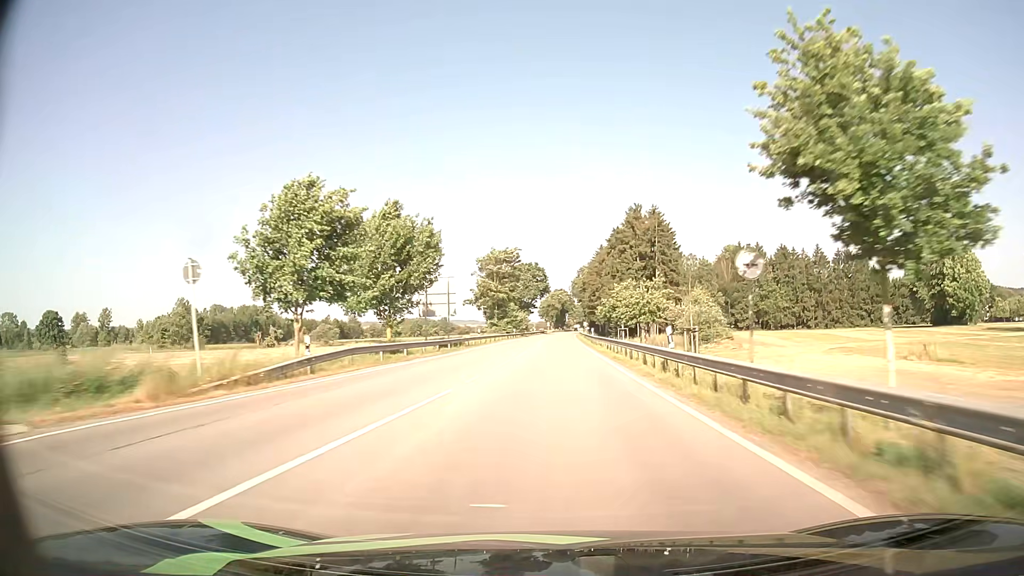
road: primary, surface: asphalt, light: Day
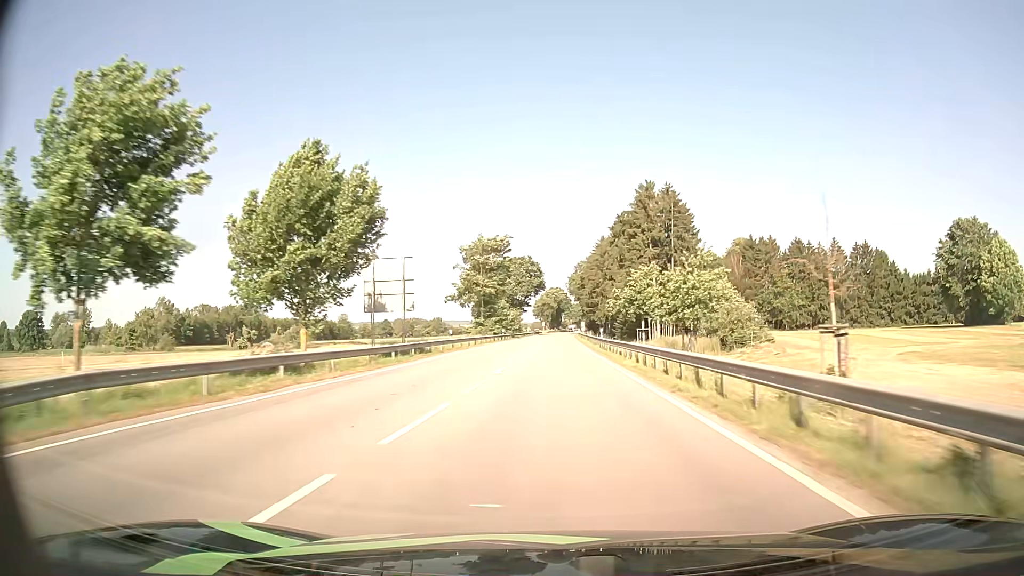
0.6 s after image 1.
(0.0, +14.8) m; 0°
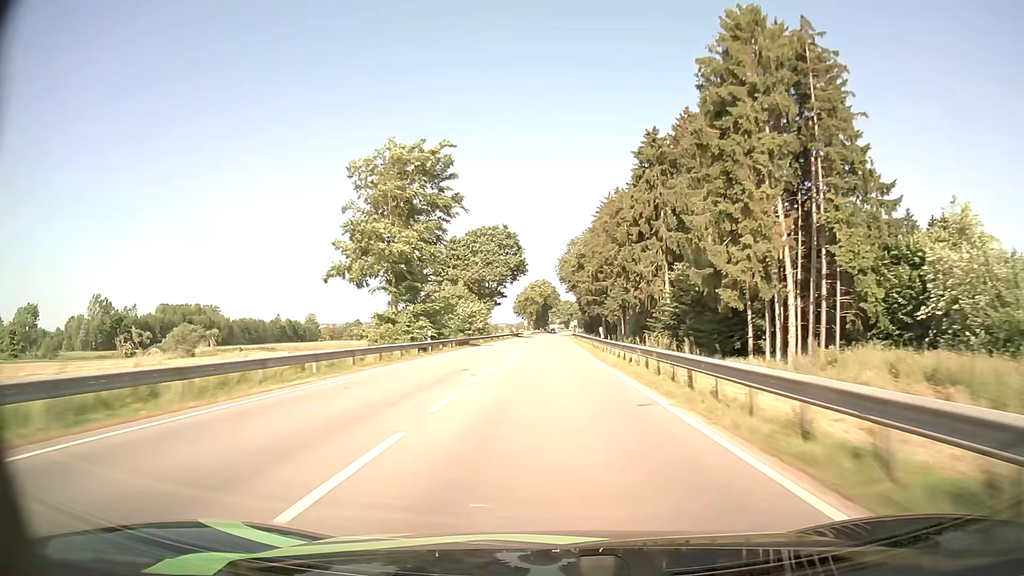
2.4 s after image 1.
(+0.6, +45.2) m; +1°
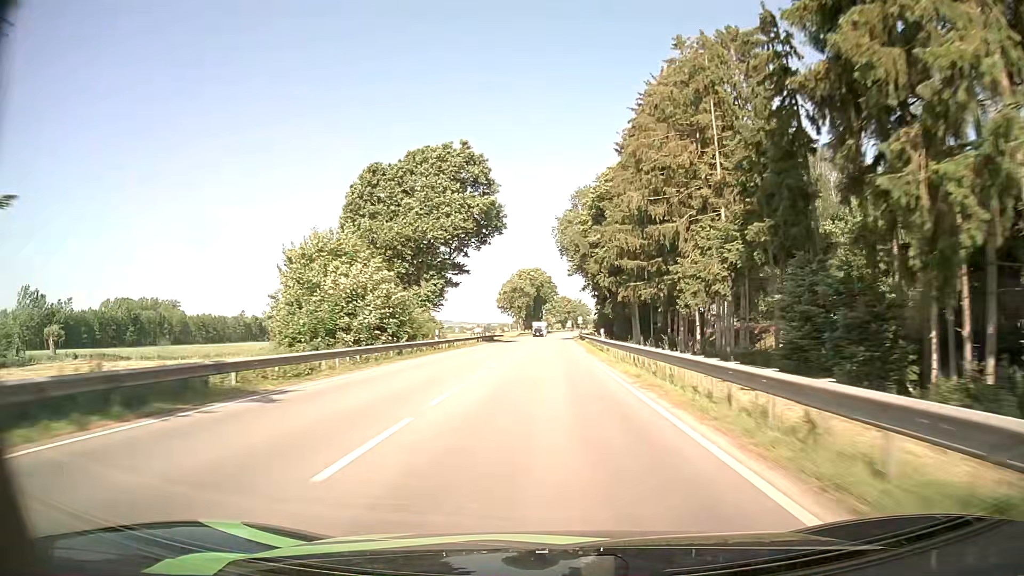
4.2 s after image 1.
(+0.2, +46.5) m; +1°
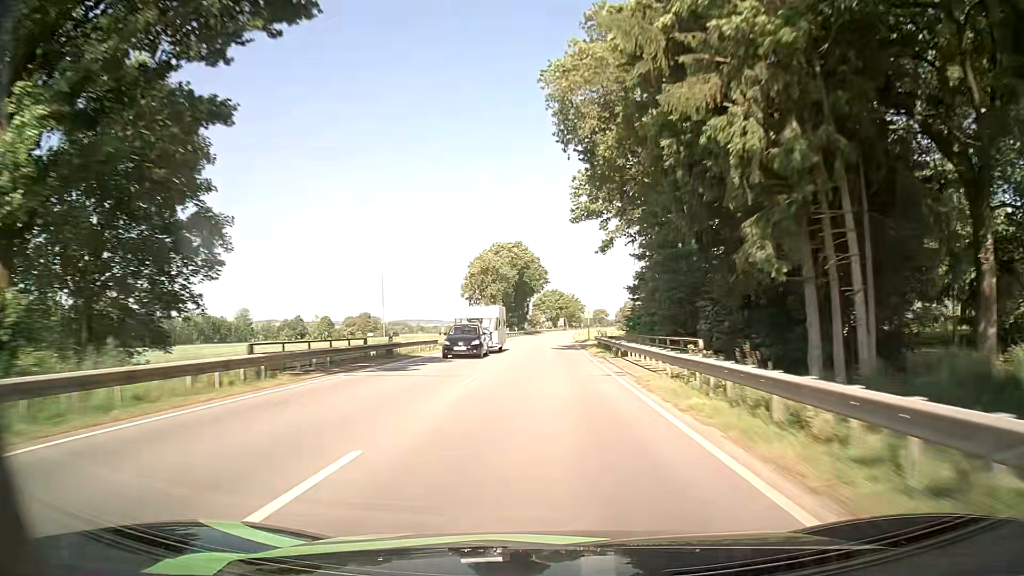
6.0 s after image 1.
(+0.1, +47.5) m; 0°
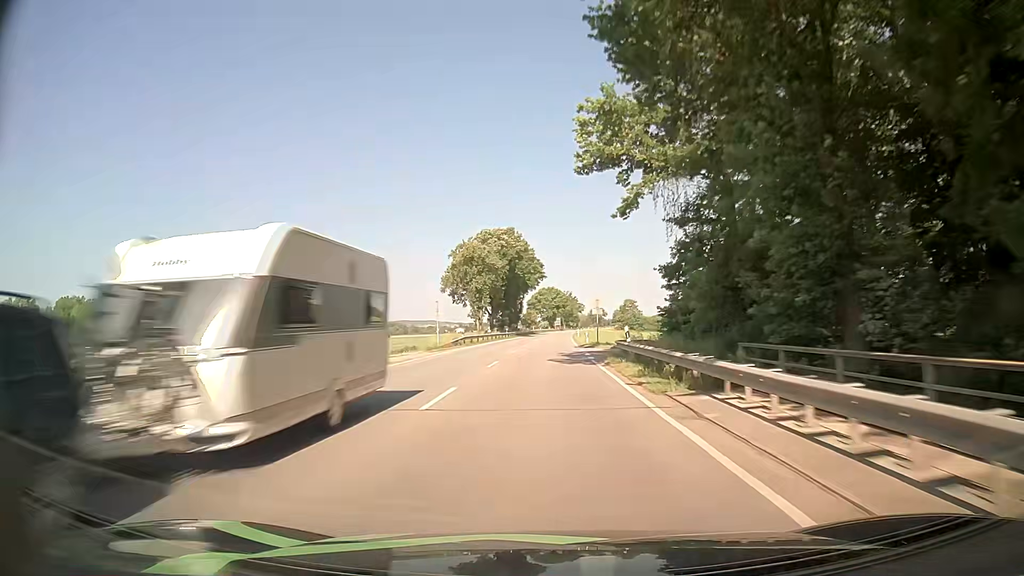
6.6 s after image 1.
(+0.2, +16.1) m; +1°
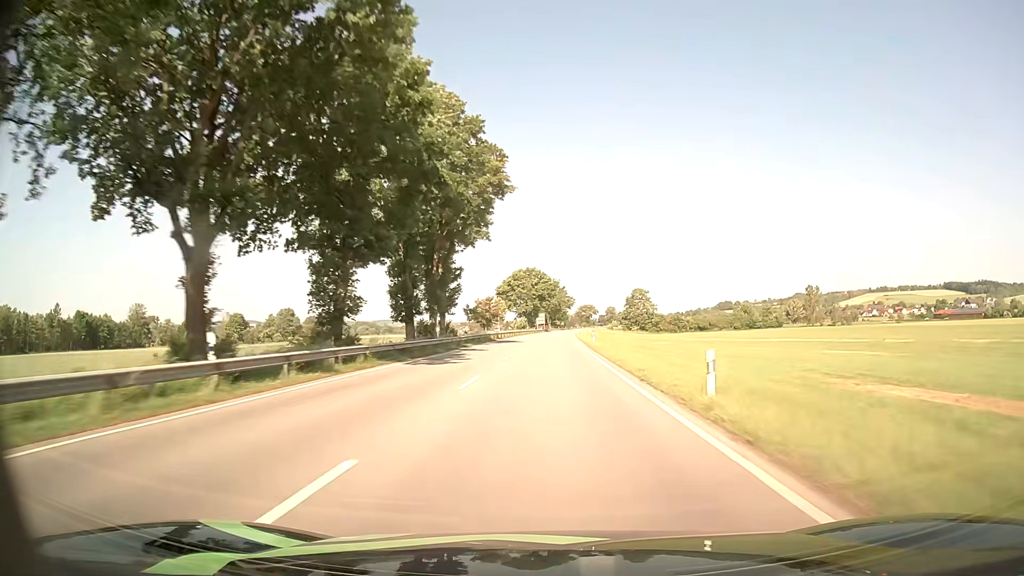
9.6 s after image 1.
(+0.5, +81.2) m; +1°
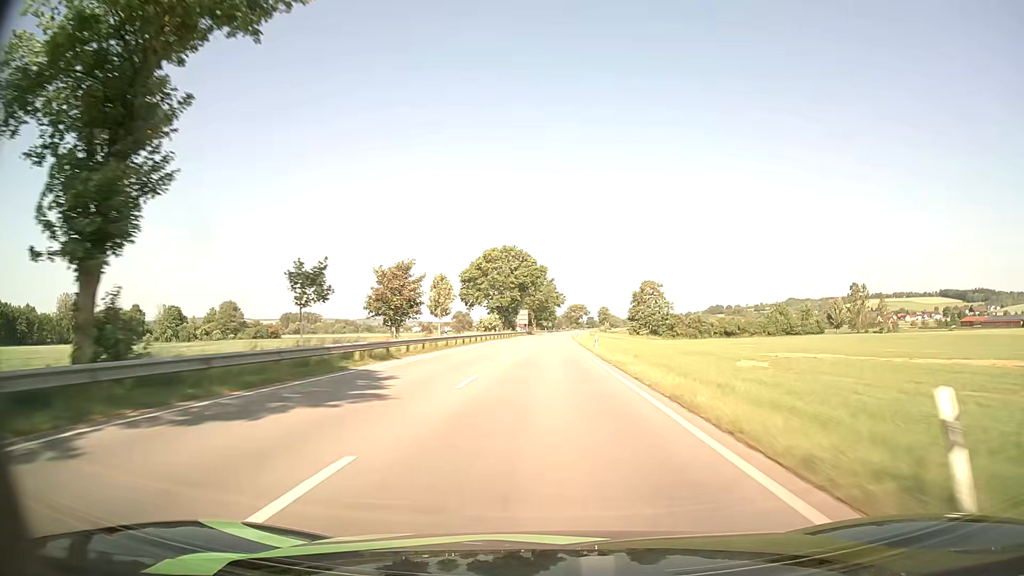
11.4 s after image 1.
(+0.5, +48.4) m; +1°
(0, +10) (0, +20) (0, +30) (0, +40) (0, +50) (0, +60) (+1, +70) (+1, +80) (+1, +90) (+1, +100) m
